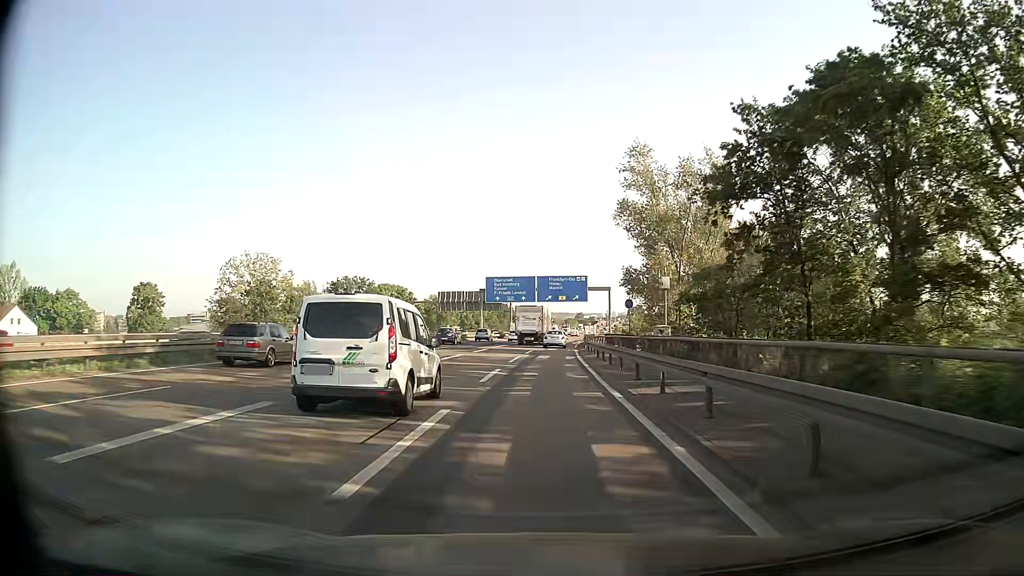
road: motorway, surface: asphalt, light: Day
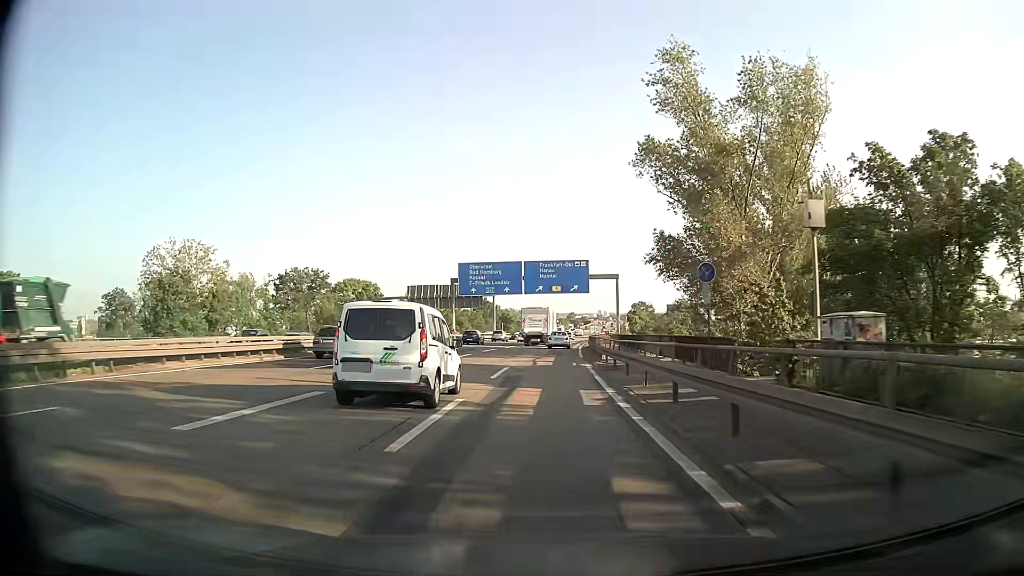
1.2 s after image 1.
(+0.2, +21.7) m; +1°
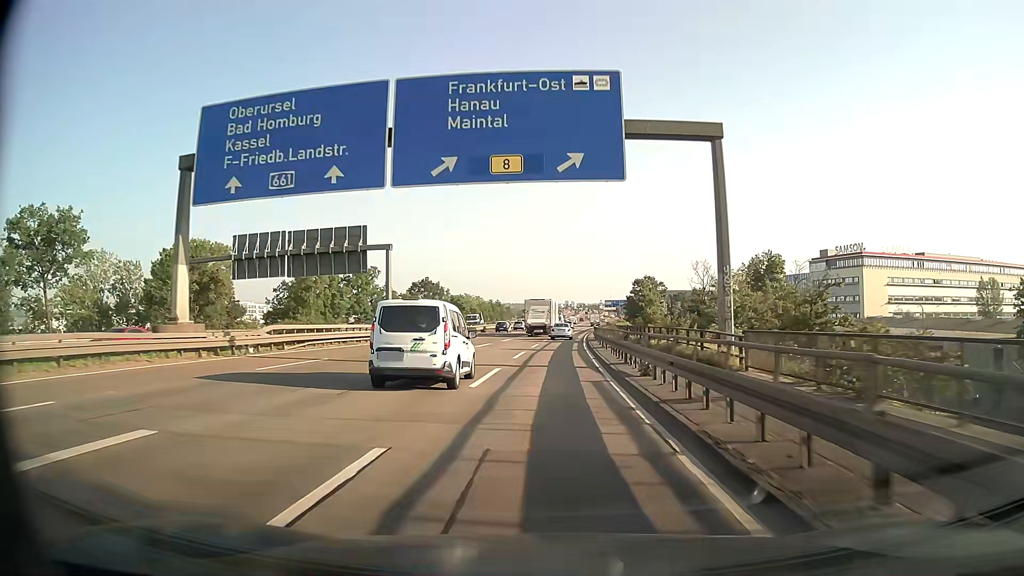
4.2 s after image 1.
(+1.3, +55.2) m; +3°
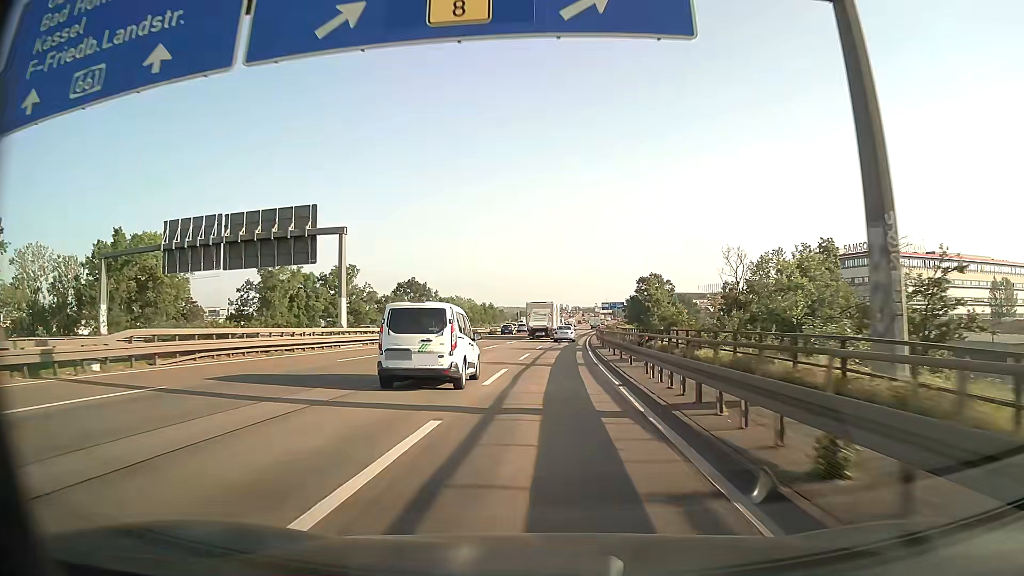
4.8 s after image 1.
(0.0, +11.0) m; 0°
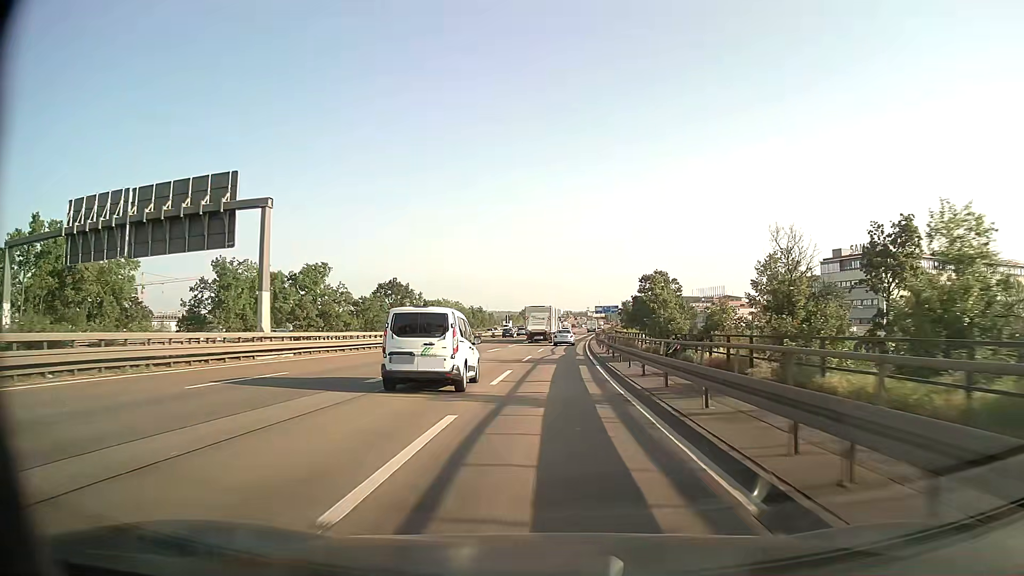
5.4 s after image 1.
(+0.1, +11.0) m; +1°
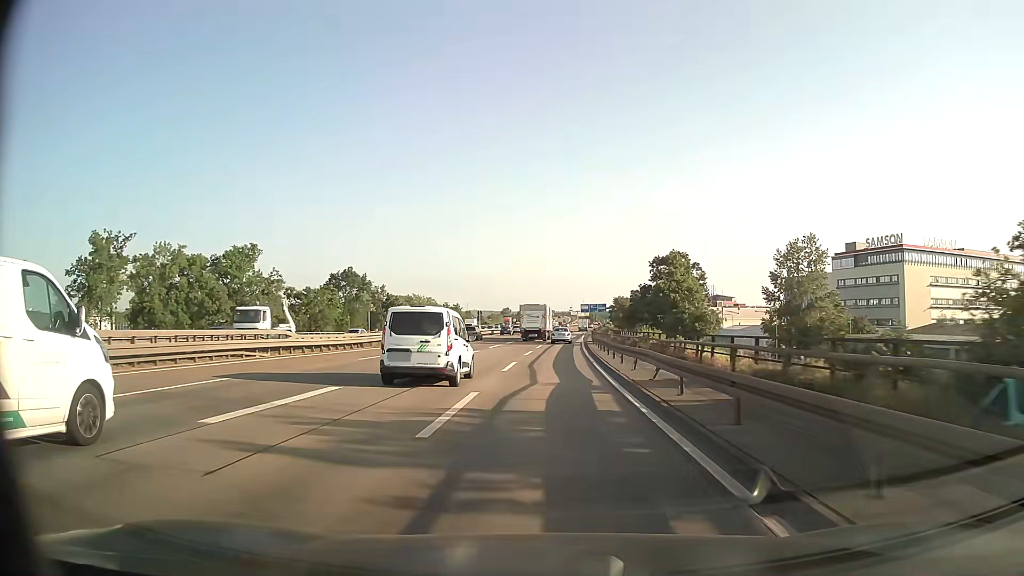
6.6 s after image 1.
(+0.3, +21.9) m; +1°
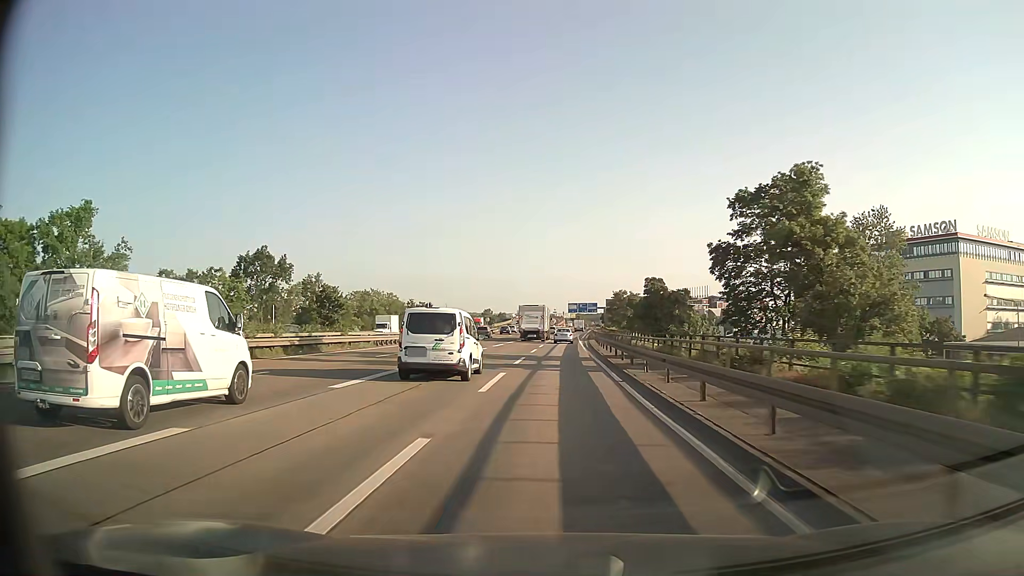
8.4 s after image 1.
(+0.4, +33.1) m; +1°
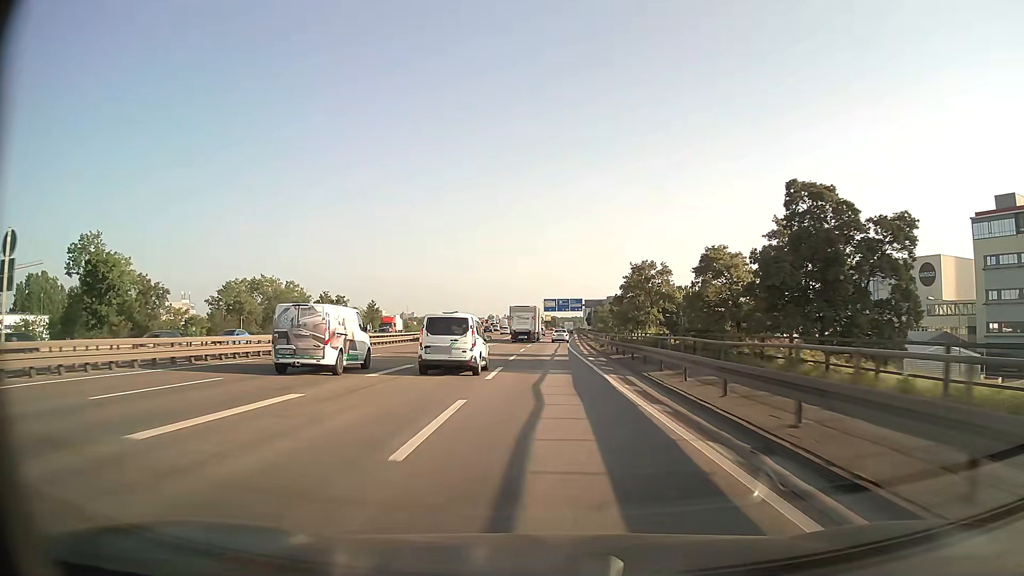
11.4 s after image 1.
(+1.2, +56.0) m; +2°
(0, +10) (0, +20) (0, +30) (0, +40) (0, +50) (0, +60) (+1, +70) (+1, +80) (+2, +90) (+2, +100) m
